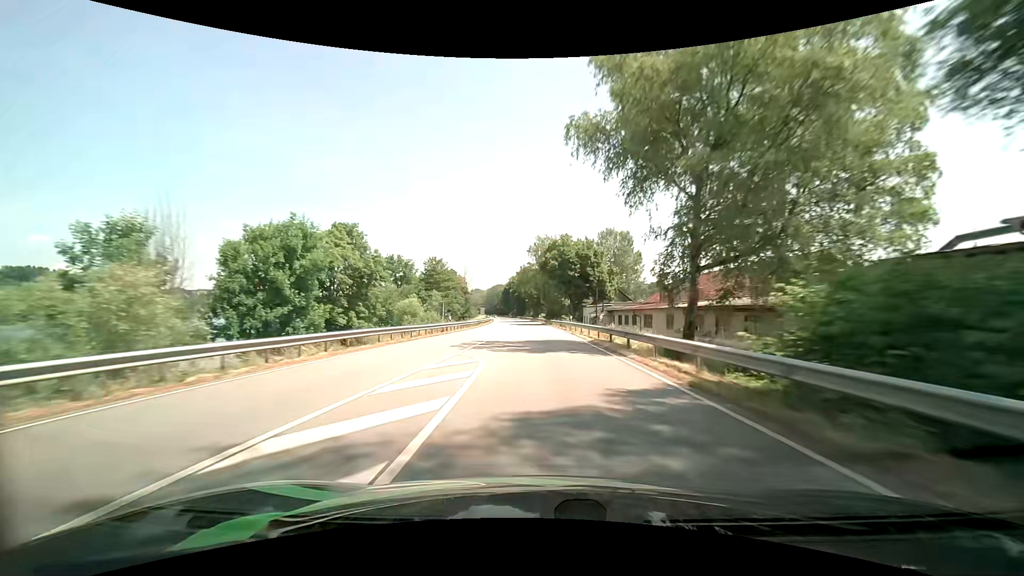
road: primary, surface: asphalt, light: Day
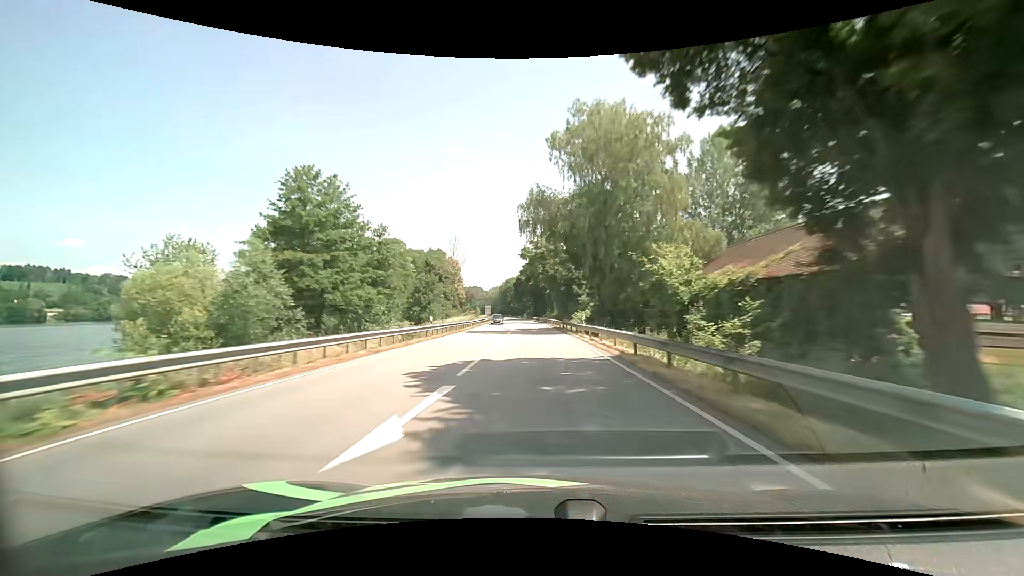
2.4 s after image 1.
(-1.5, +63.1) m; -3°
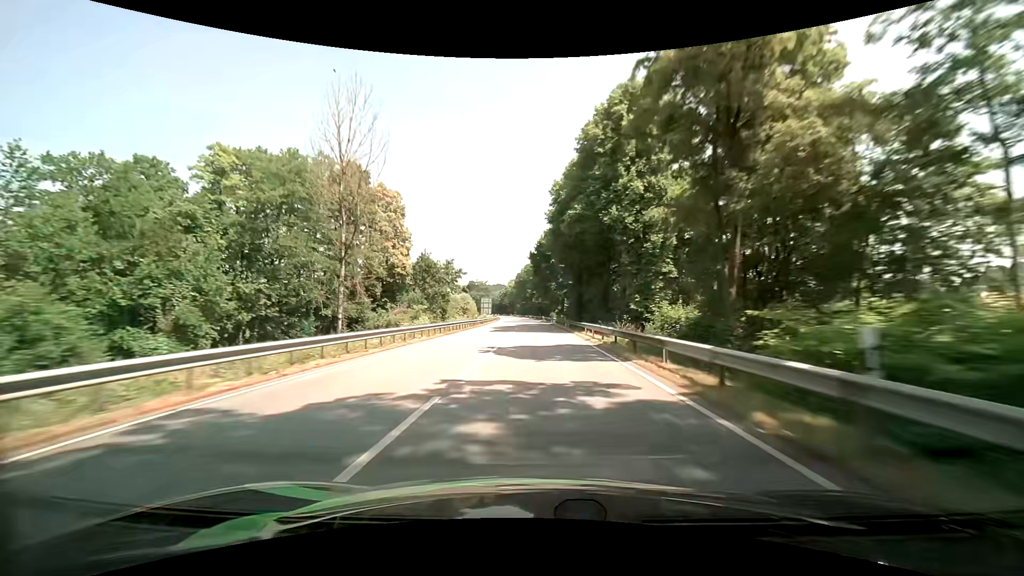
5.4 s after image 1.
(-2.4, +79.1) m; -3°
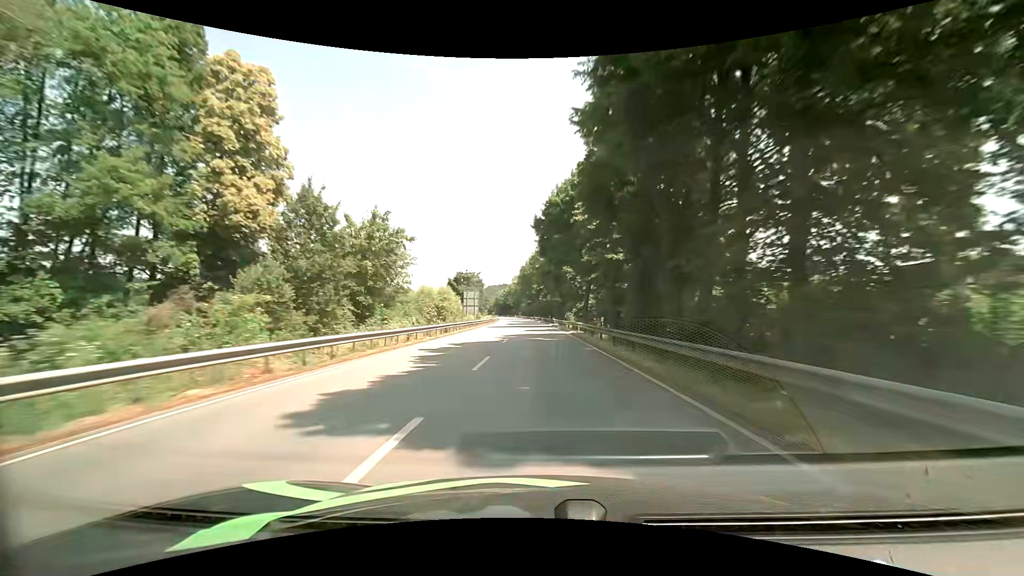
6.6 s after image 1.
(-0.4, +31.5) m; -1°
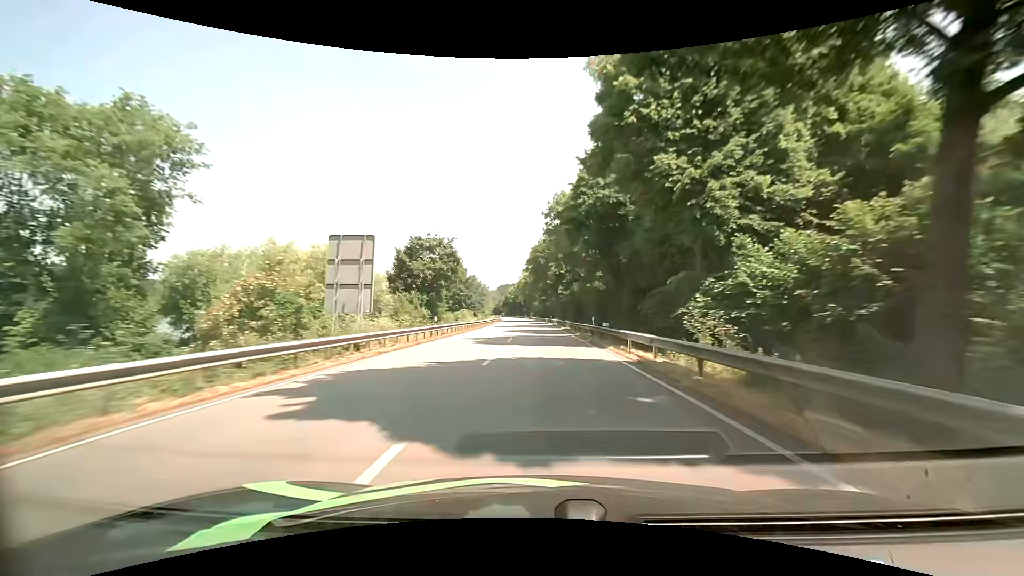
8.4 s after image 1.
(-0.5, +47.0) m; -2°
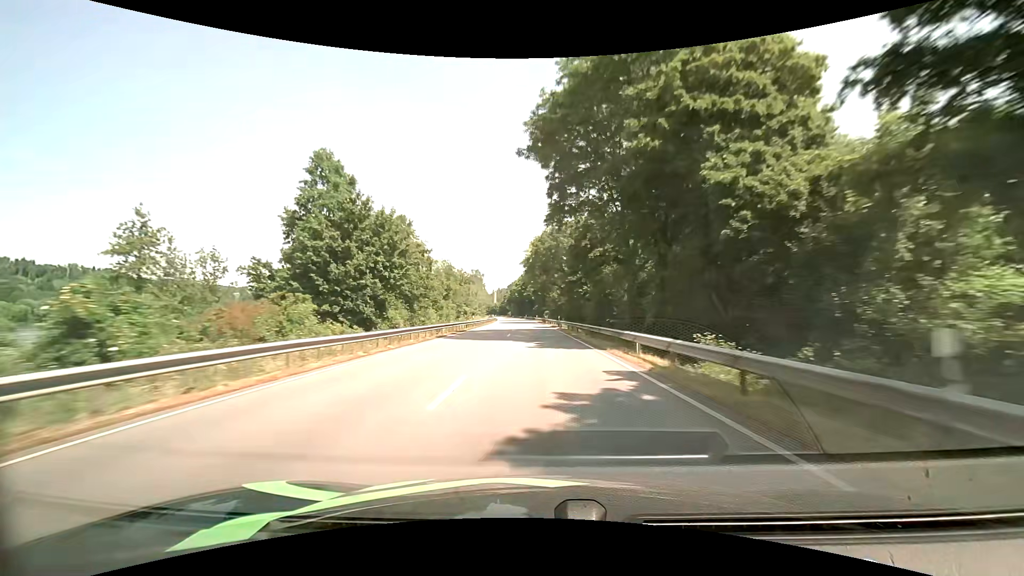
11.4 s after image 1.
(-1.2, +78.5) m; -1°
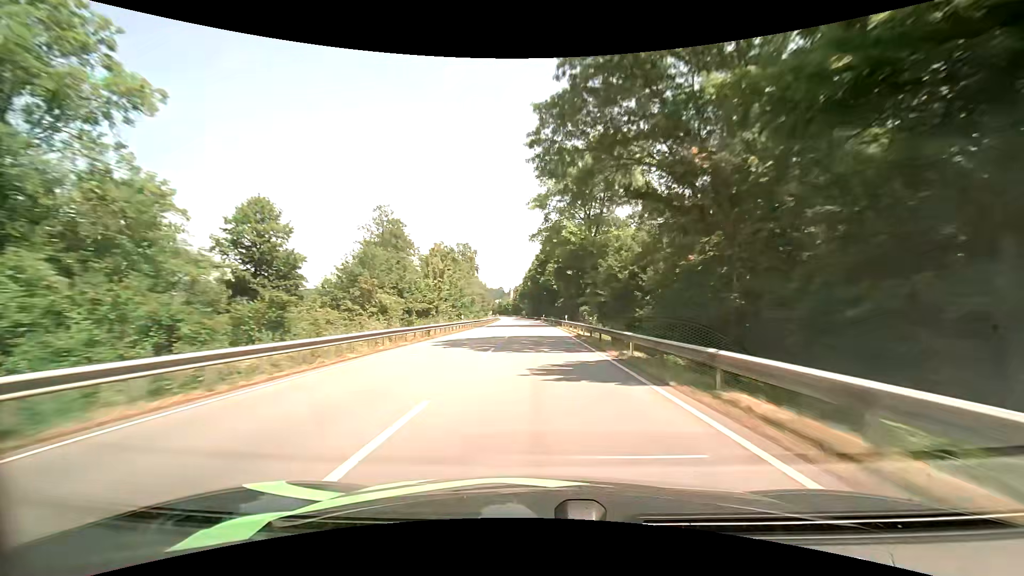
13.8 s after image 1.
(-1.5, +63.5) m; -2°
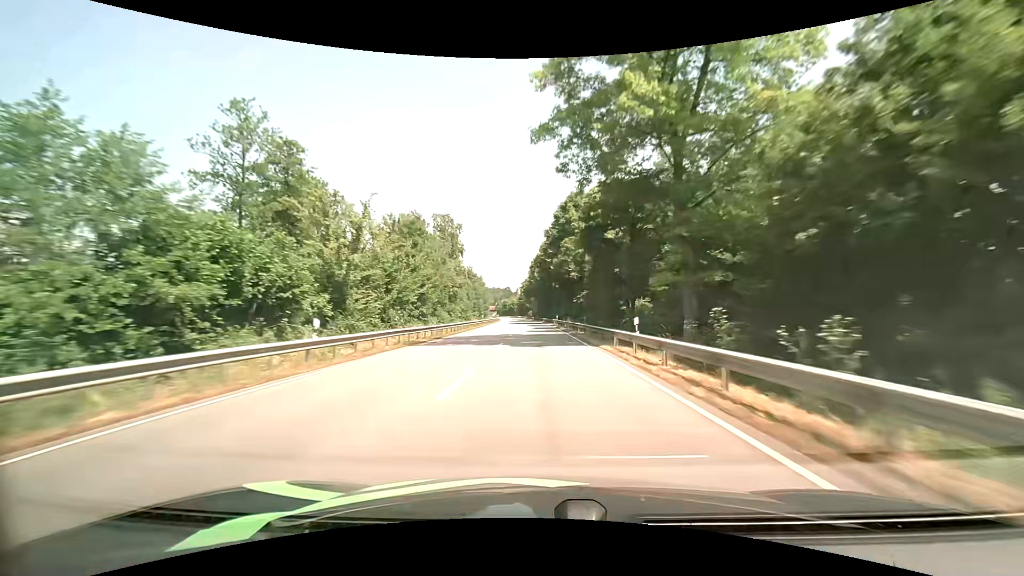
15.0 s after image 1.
(-0.7, +32.0) m; -2°
(0, +10) (0, +20) (0, +30) (0, +40) (-1, +50) (-1, +60) (-1, +70) (-2, +80) (-2, +90) (-3, +100) m
